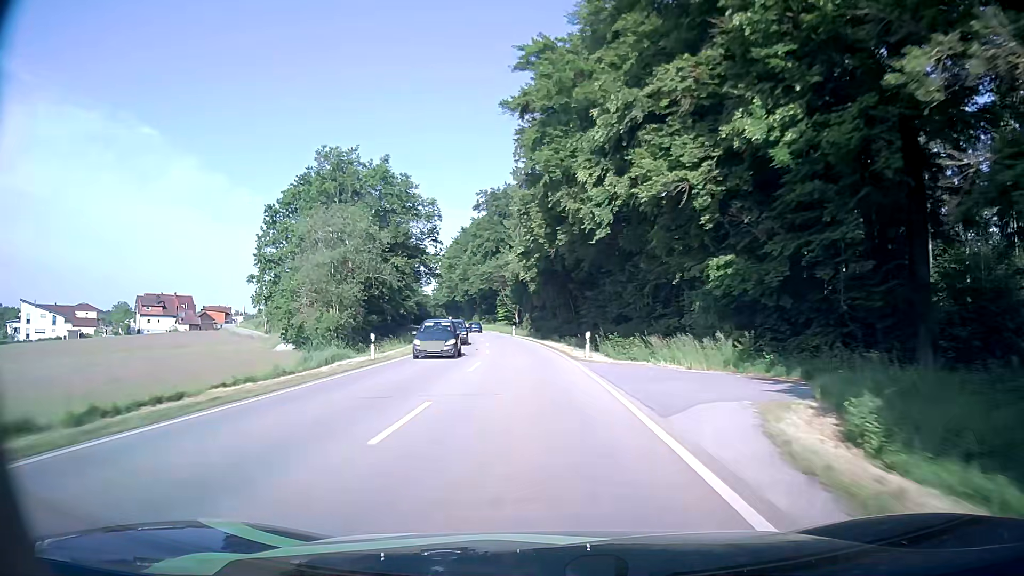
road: secondary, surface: asphalt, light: Day
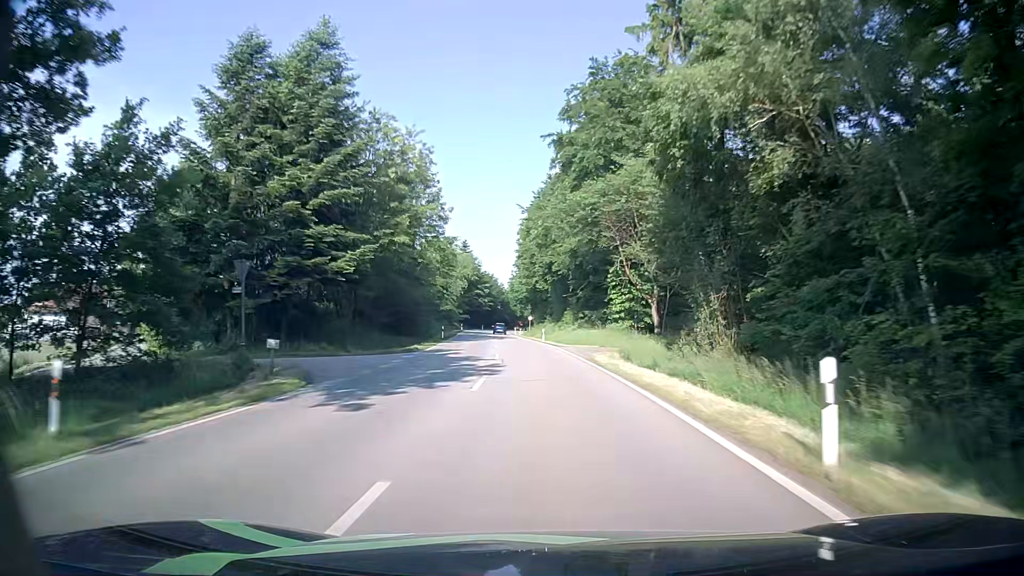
(-5.1, +65.4) m; -9°
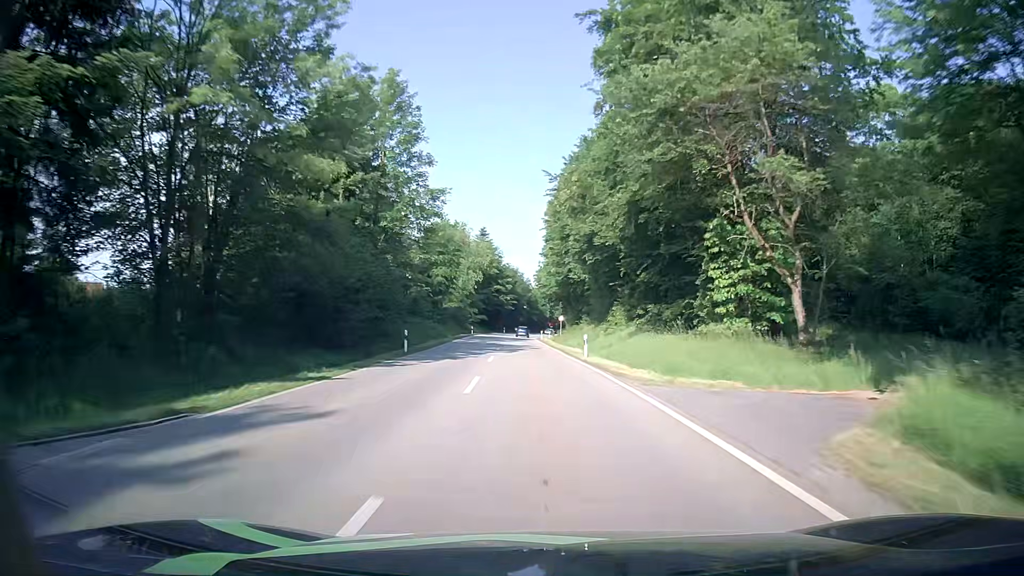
(-0.7, +24.4) m; -3°
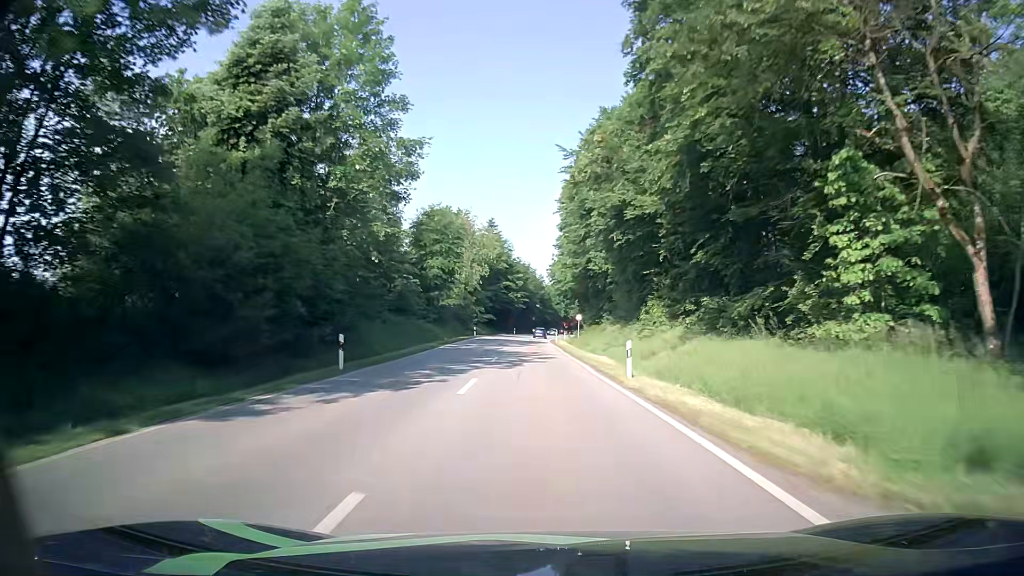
(-0.2, +11.7) m; -1°
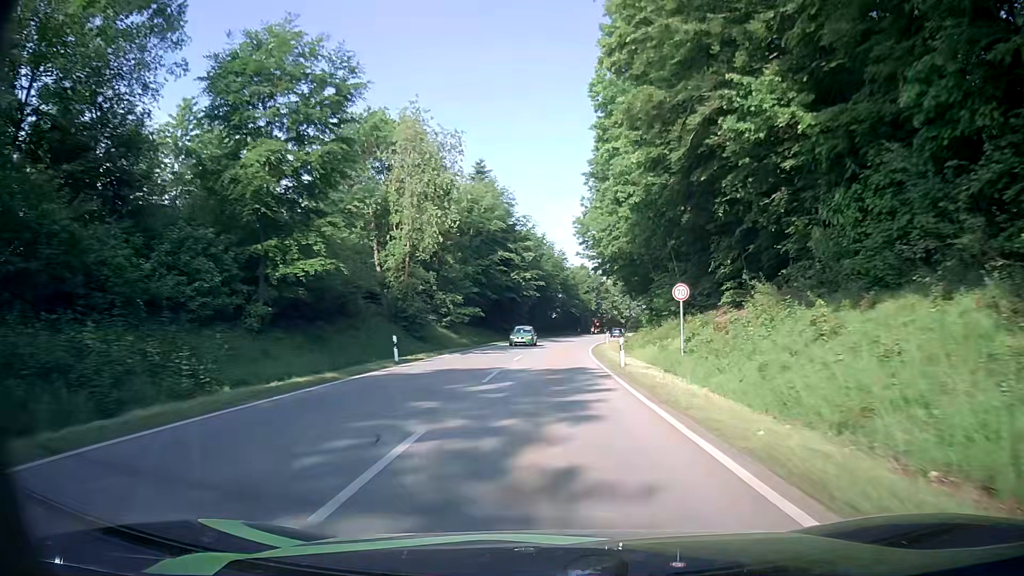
(-1.1, +44.1) m; -2°
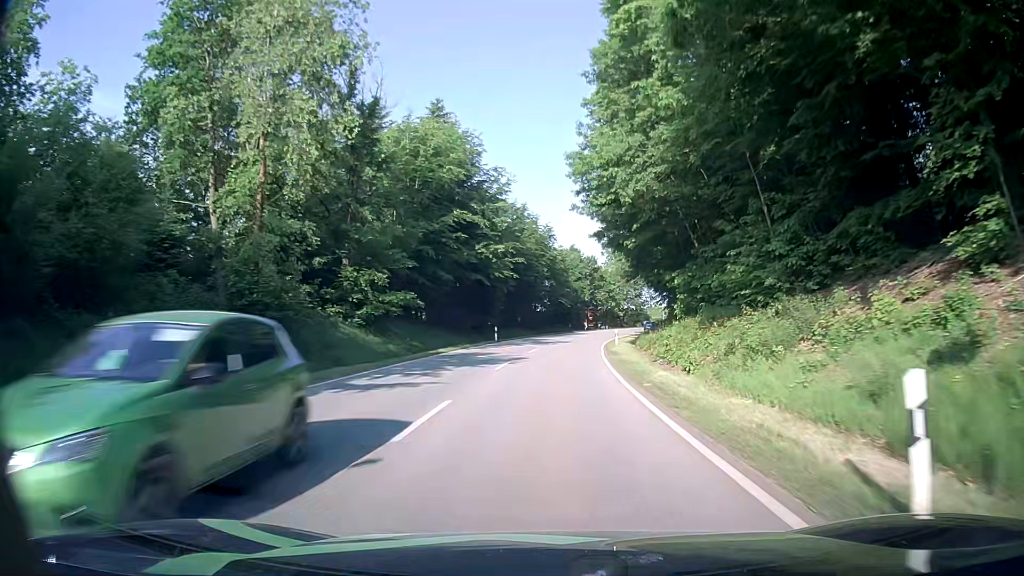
(+0.2, +20.5) m; +1°
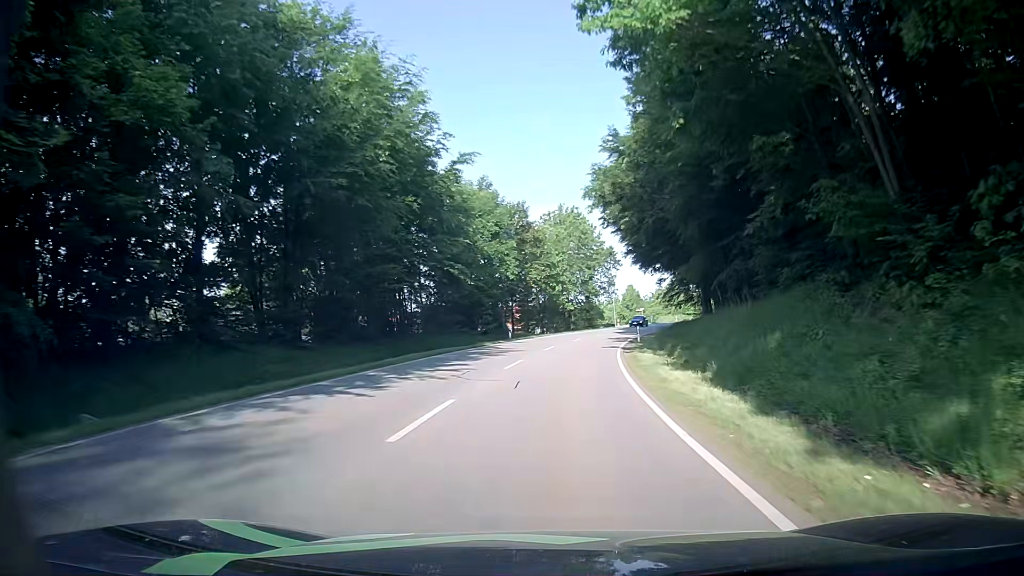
(+2.1, +47.0) m; +7°
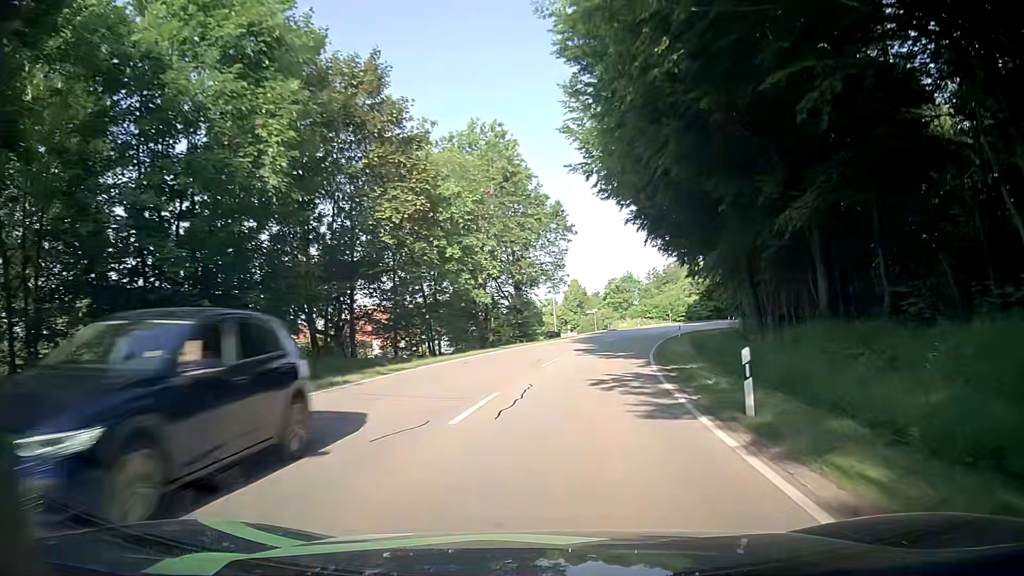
(+1.7, +33.6) m; +7°
